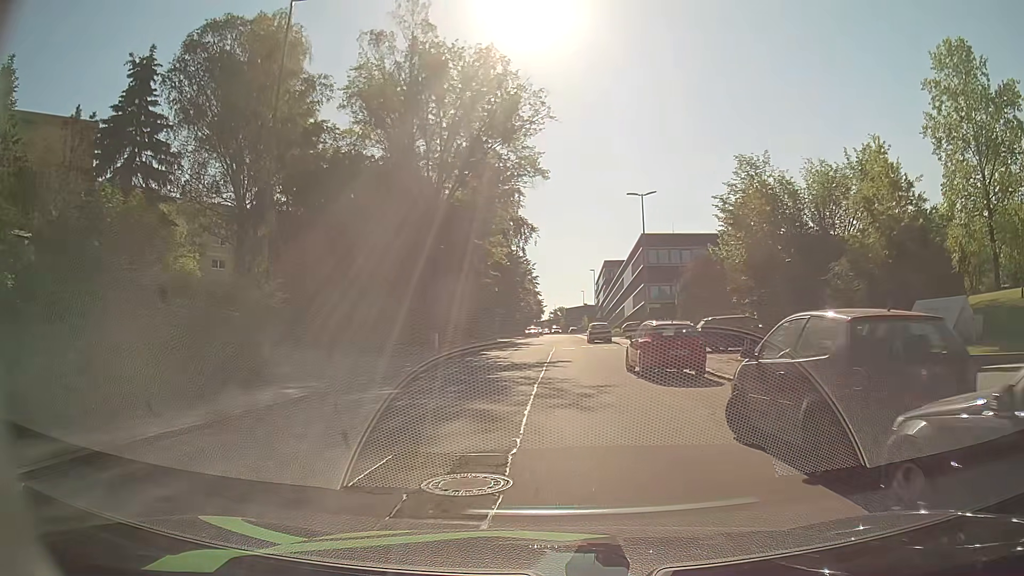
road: residential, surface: asphalt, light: Day
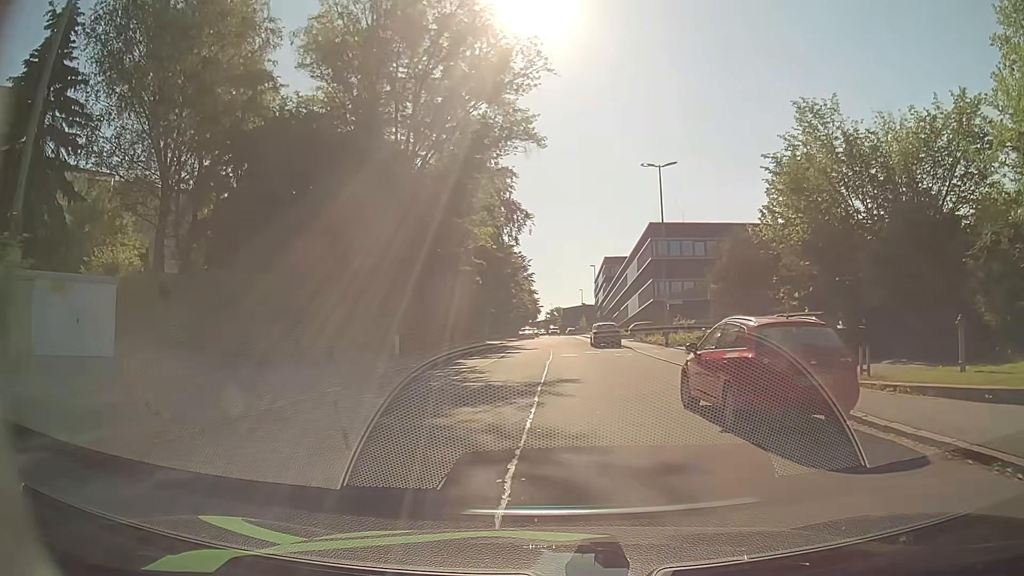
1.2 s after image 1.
(+0.1, +8.8) m; 0°
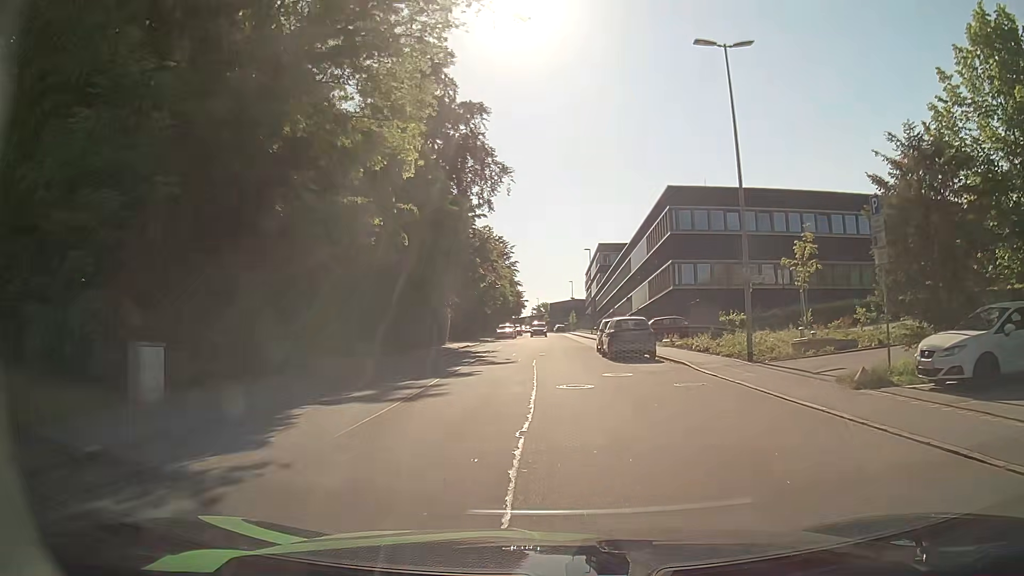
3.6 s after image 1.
(+0.2, +17.3) m; +1°
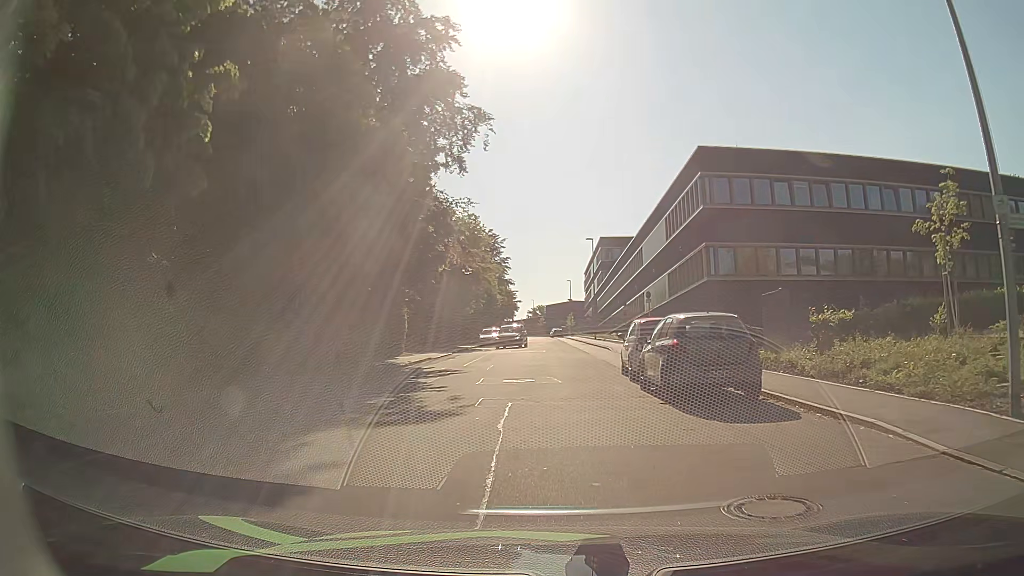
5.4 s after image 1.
(+0.2, +12.7) m; 0°
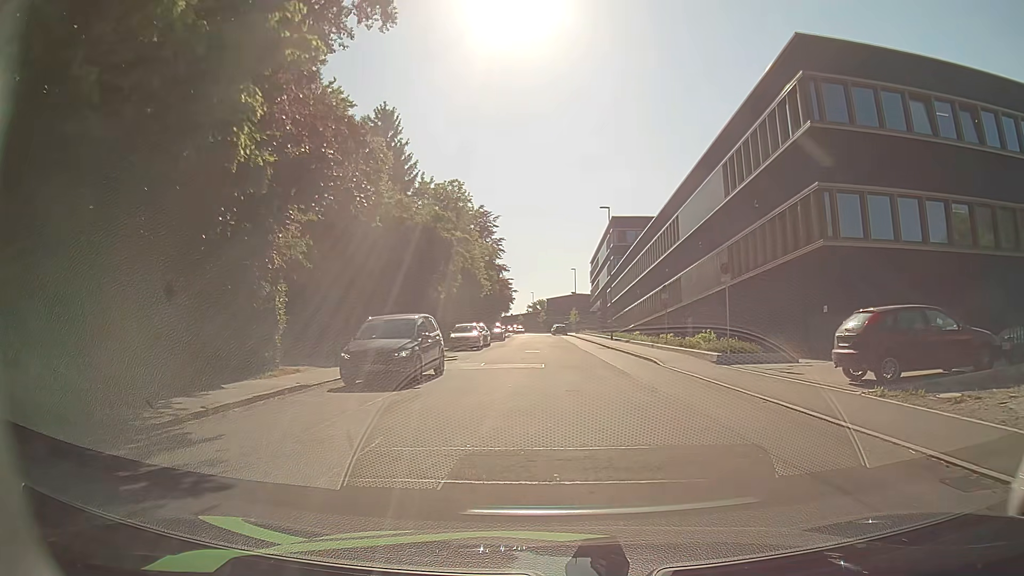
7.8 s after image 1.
(0.0, +16.6) m; -1°
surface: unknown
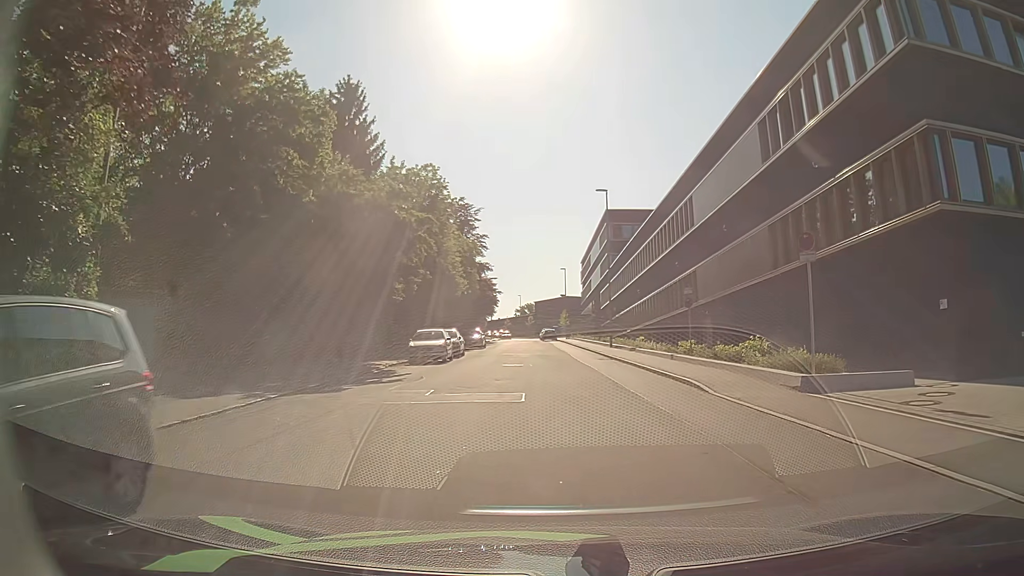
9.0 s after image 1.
(+0.3, +8.2) m; +2°
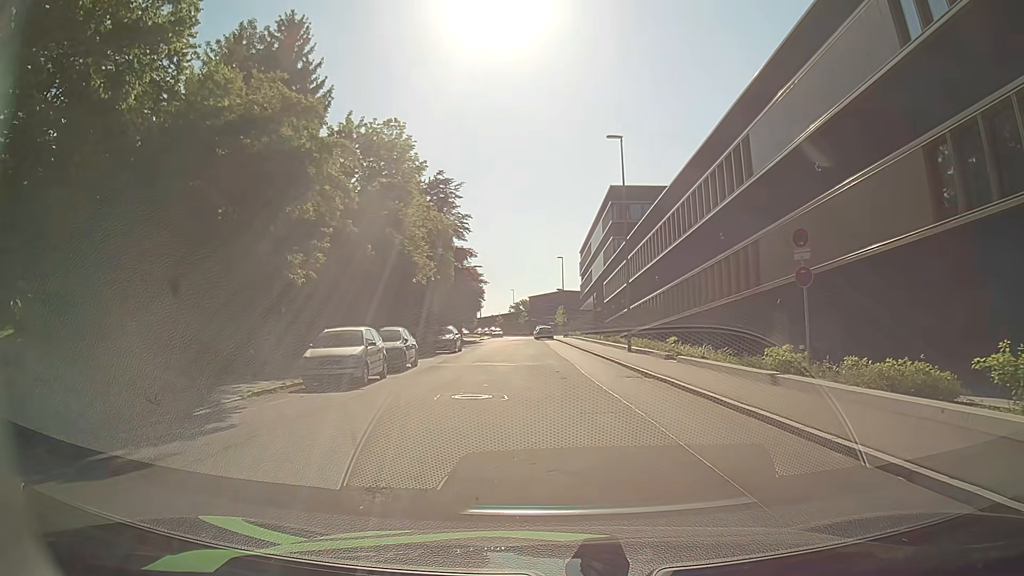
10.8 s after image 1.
(+0.2, +12.1) m; 0°
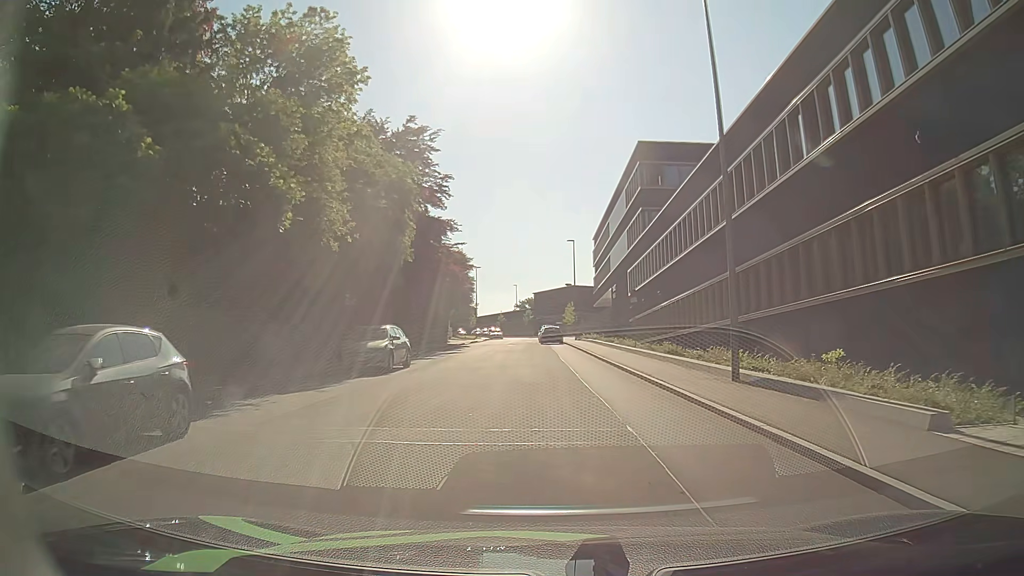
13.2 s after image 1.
(+0.2, +17.0) m; 0°
(0, +10) (0, +20) (0, +30) (-1, +40) (-2, +50) (-2, +60) (-3, +70) (-3, +80) (-3, +90) (-3, +100) m
